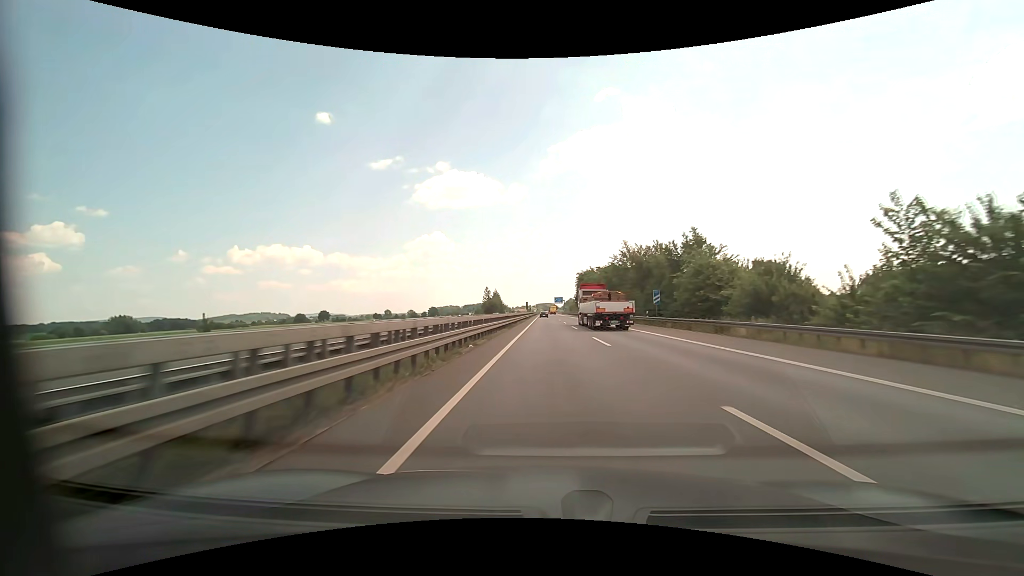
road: motorway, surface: asphalt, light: Day
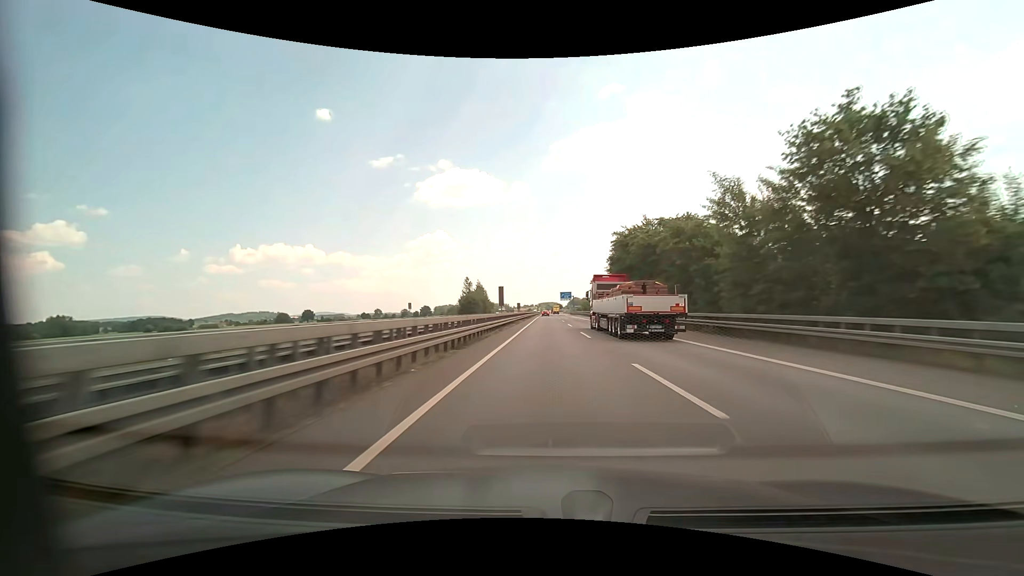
(0.0, +68.4) m; 0°
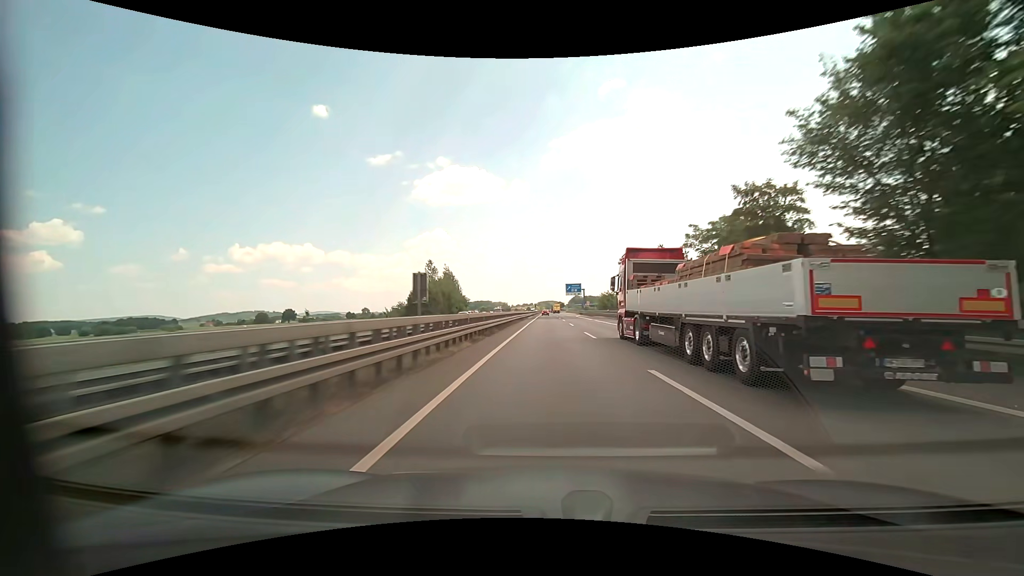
(-0.1, +57.0) m; 0°
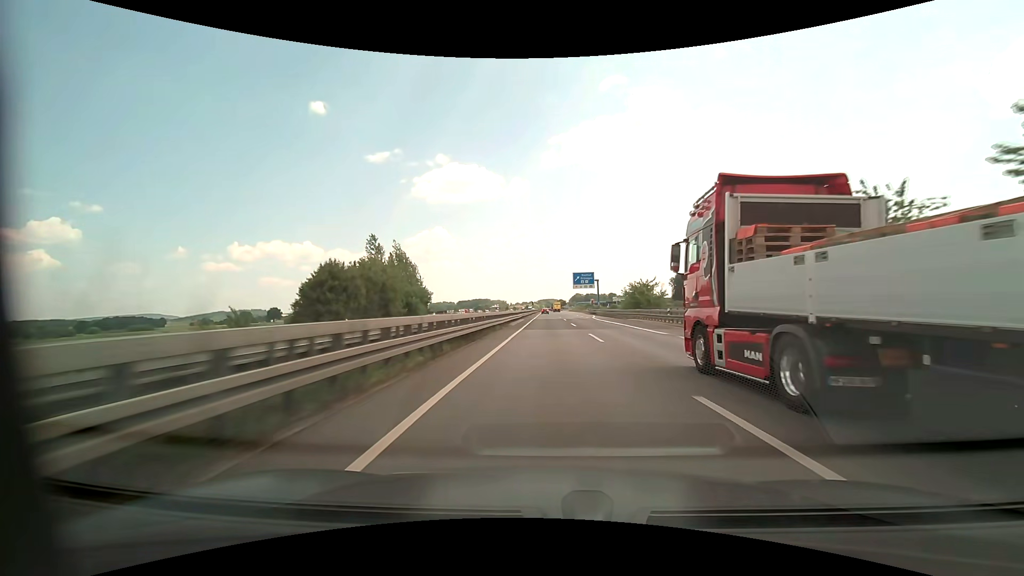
(0.0, +39.7) m; 0°
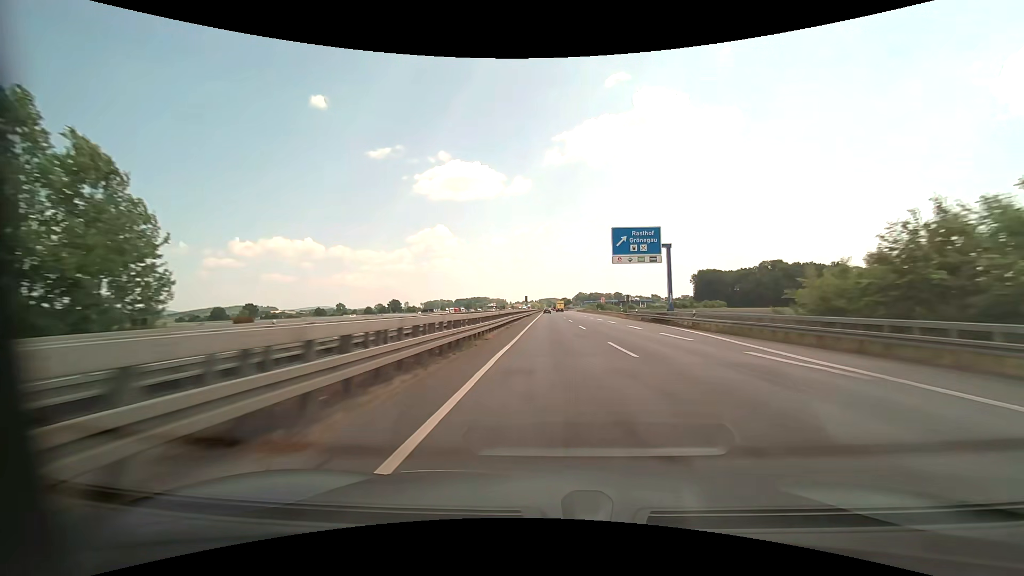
(-0.3, +60.7) m; 0°
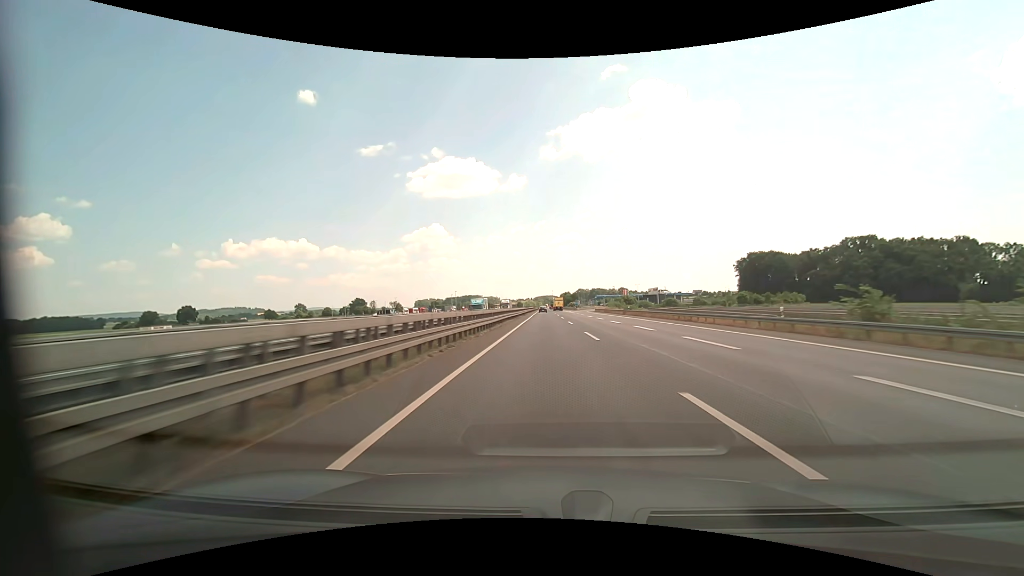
(+1.1, +102.4) m; +1°
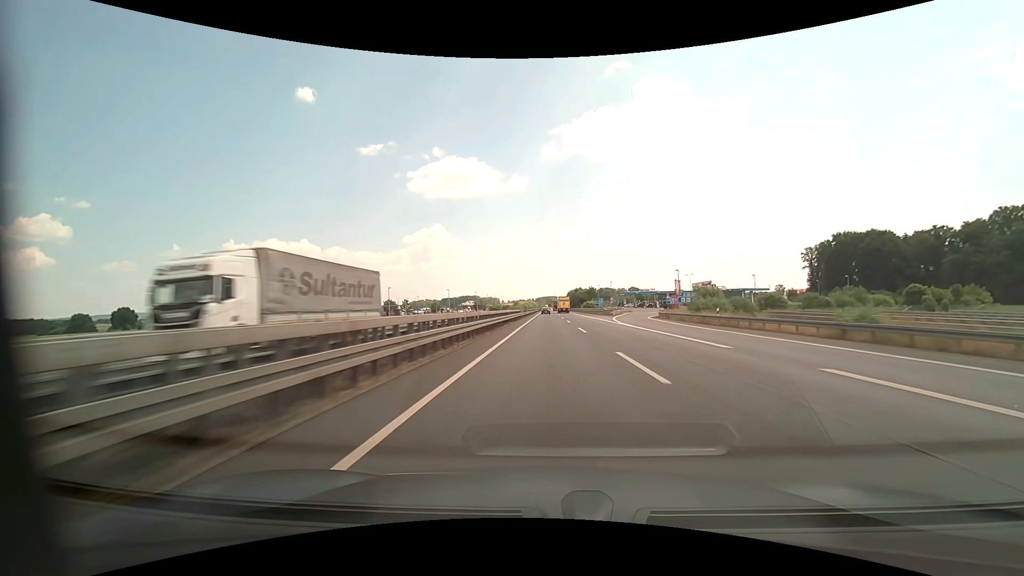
(-0.3, +82.4) m; 0°
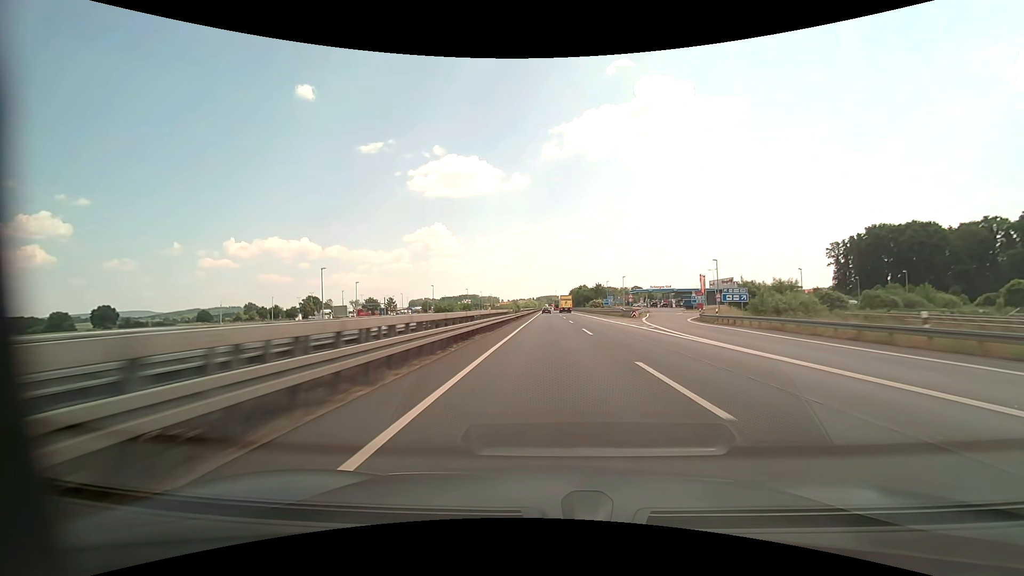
(0.0, +20.7) m; 0°
(0, +10) (0, +20) (0, +30) (0, +40) (0, +50) (0, +60) (0, +70) (0, +80) (0, +90) (0, +100) m
